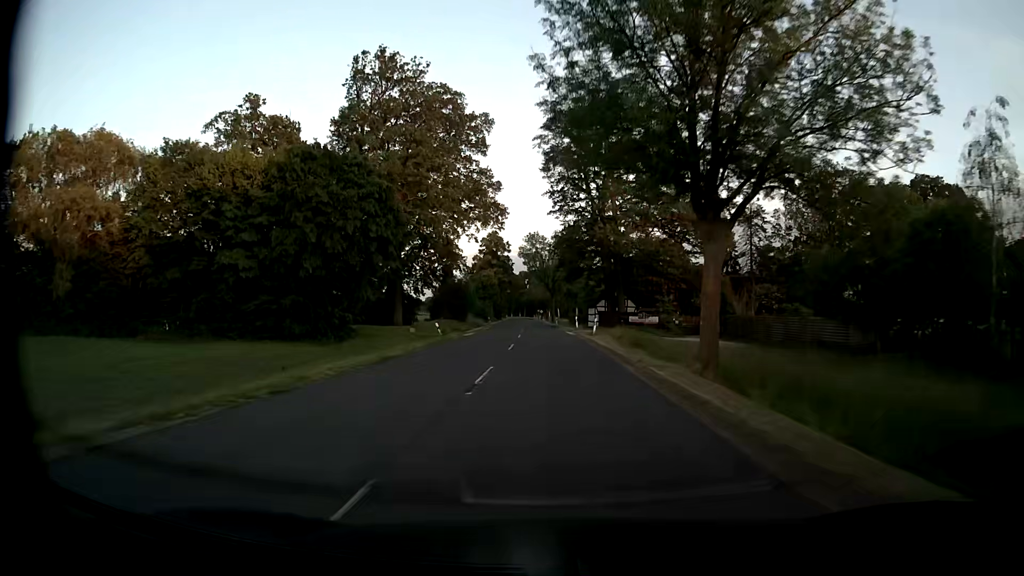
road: secondary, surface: asphalt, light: Day
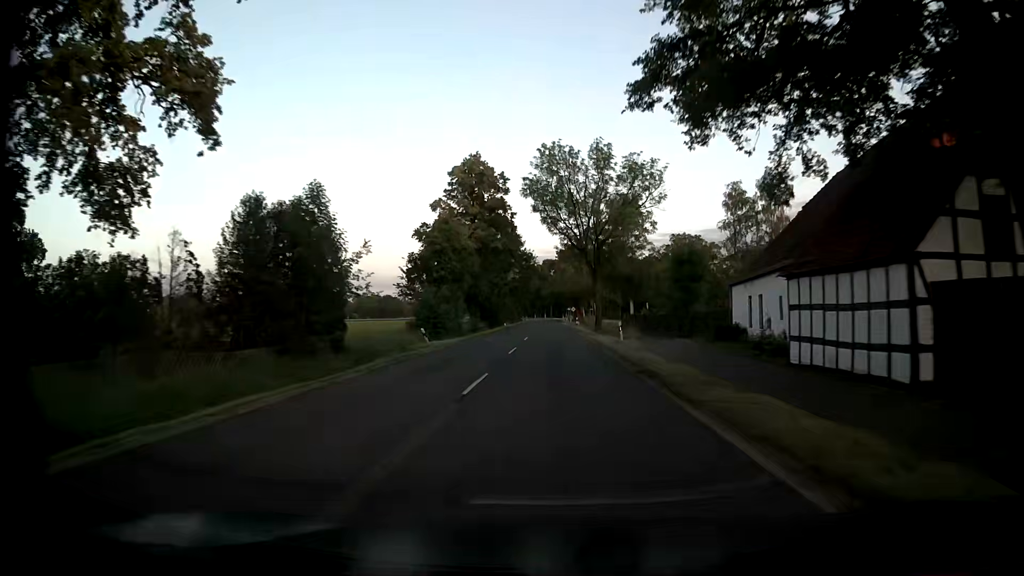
(-1.5, +62.2) m; -3°
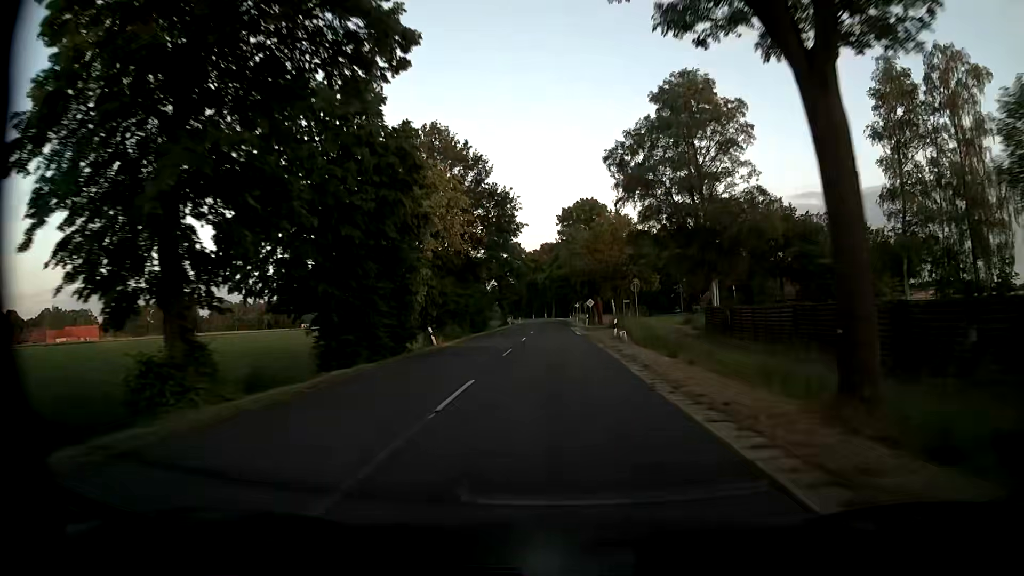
(-0.1, +50.0) m; 0°
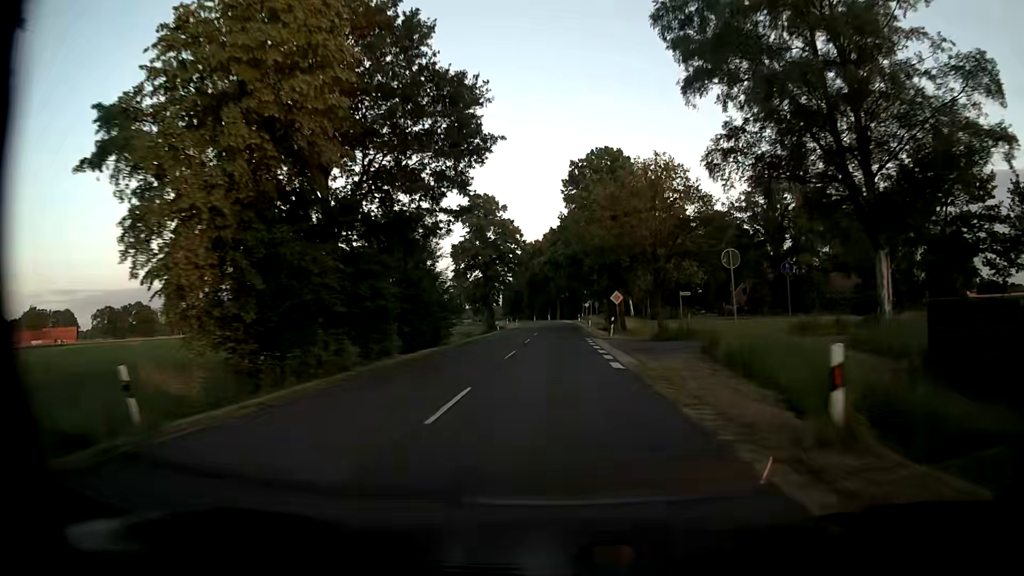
(0.0, +24.9) m; 0°
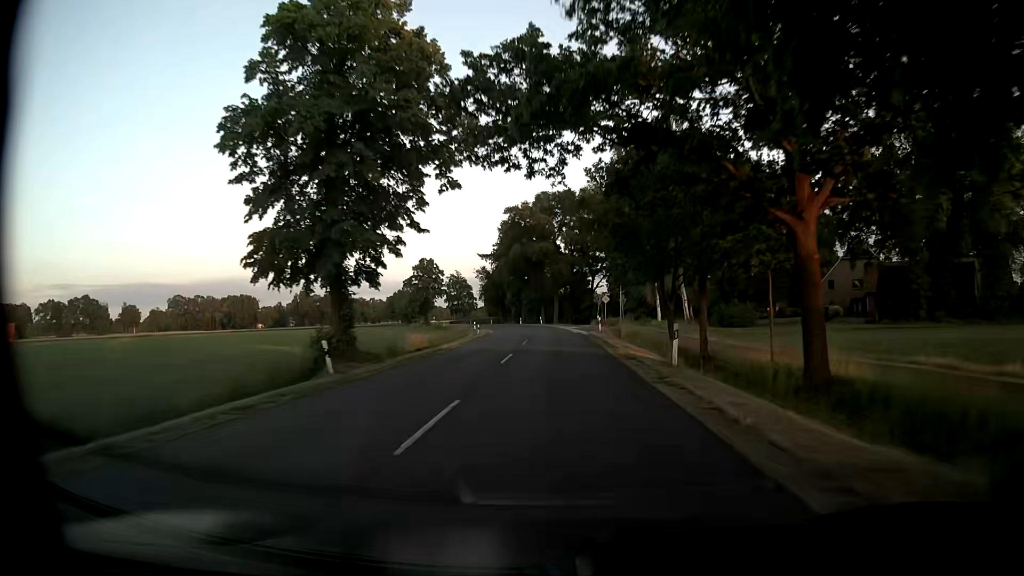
(-0.2, +50.0) m; 0°
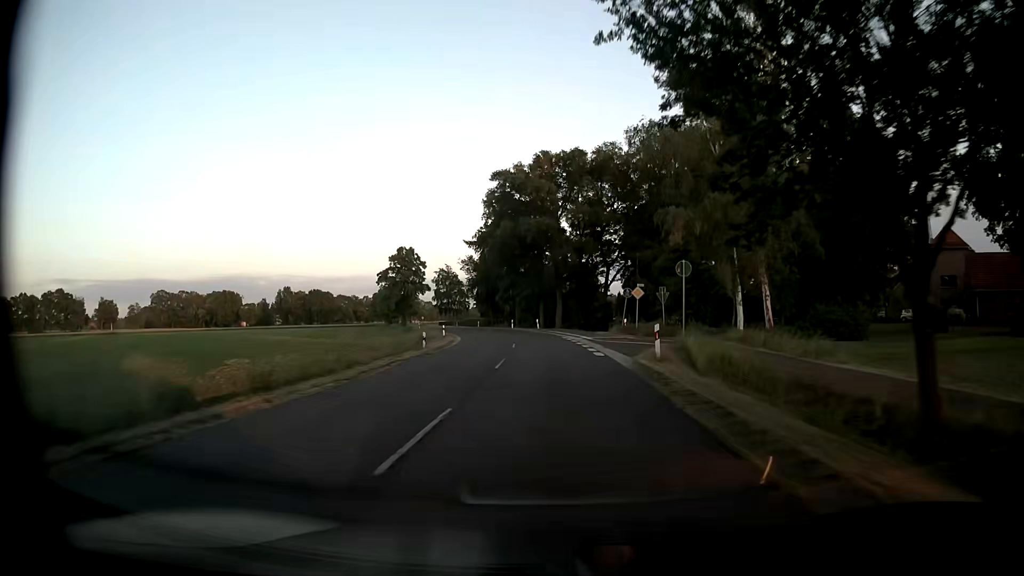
(+0.1, +25.0) m; +1°
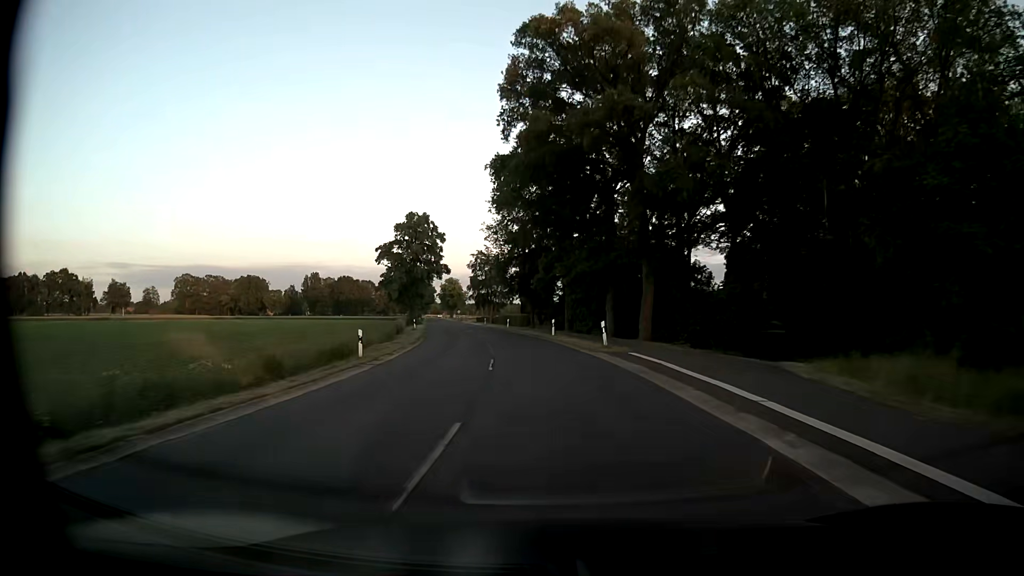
(-1.6, +37.4) m; -5°
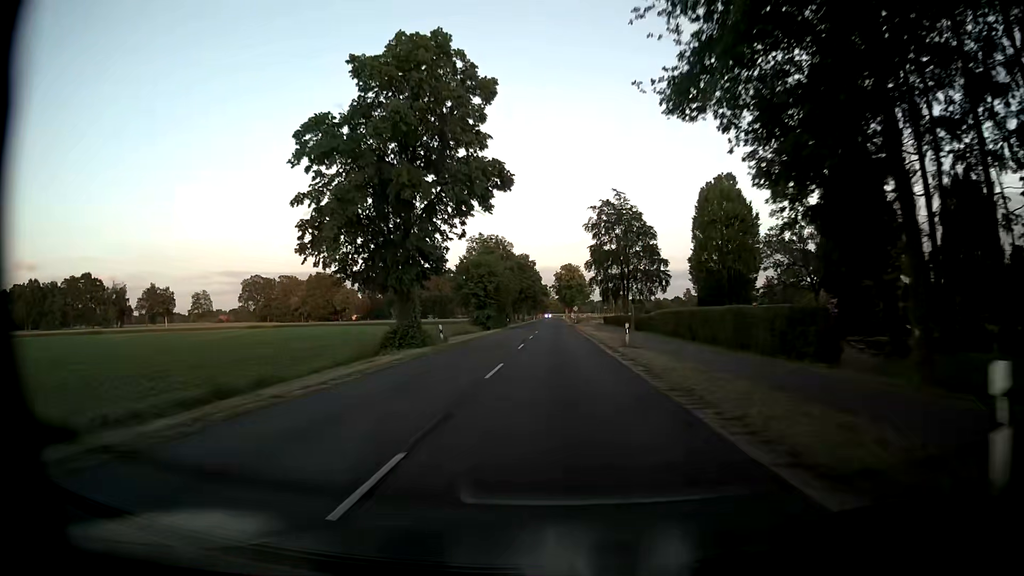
(-7.2, +61.9) m; -11°
(0, +10) (0, +20) (0, +30) (0, +40) (-1, +50) (-1, +60) (-1, +70) (-1, +80) (-1, +90) (-1, +100) m
